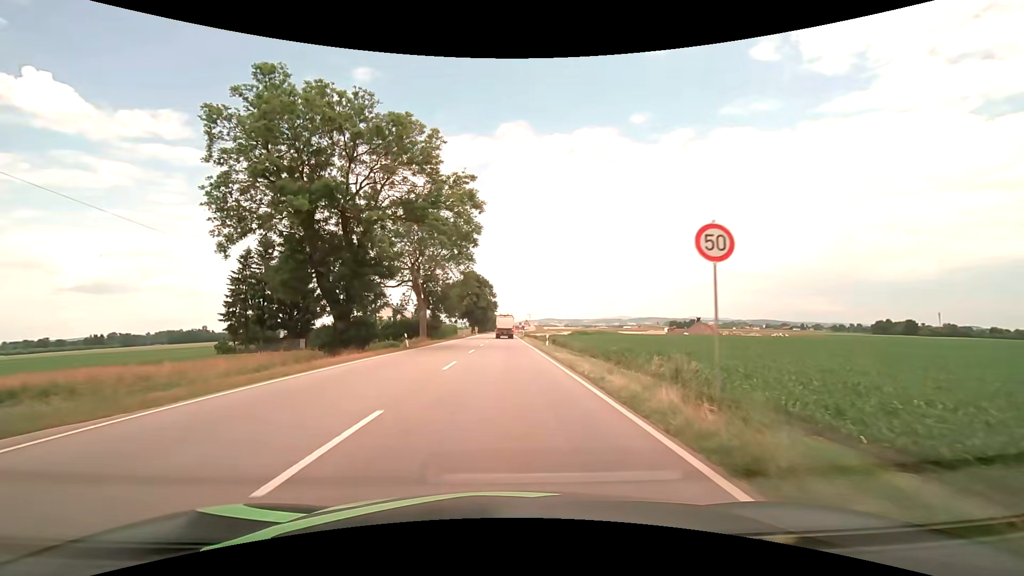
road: primary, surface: asphalt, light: Day
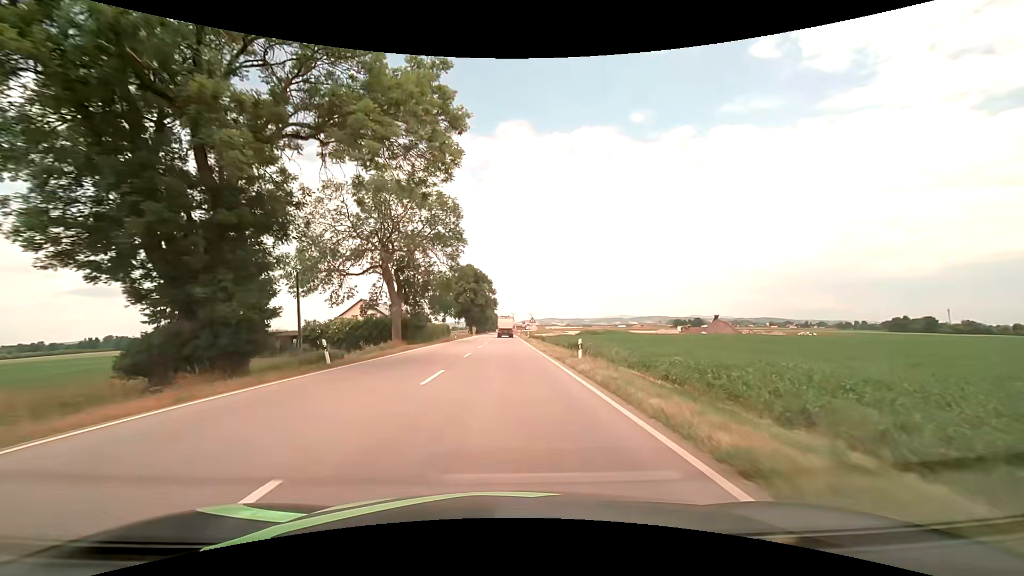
(-0.1, +15.8) m; -1°
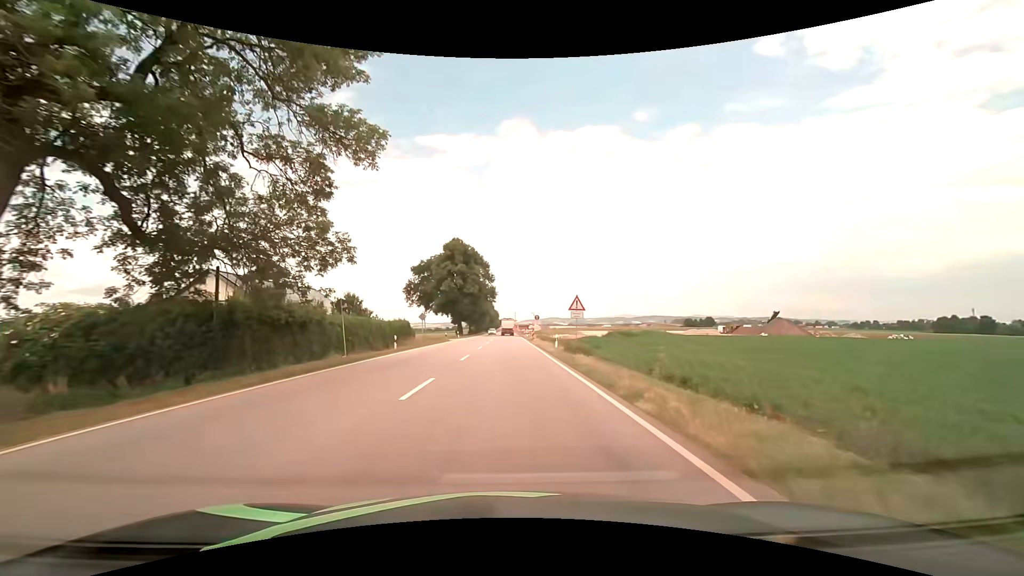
(0.0, +38.8) m; 0°
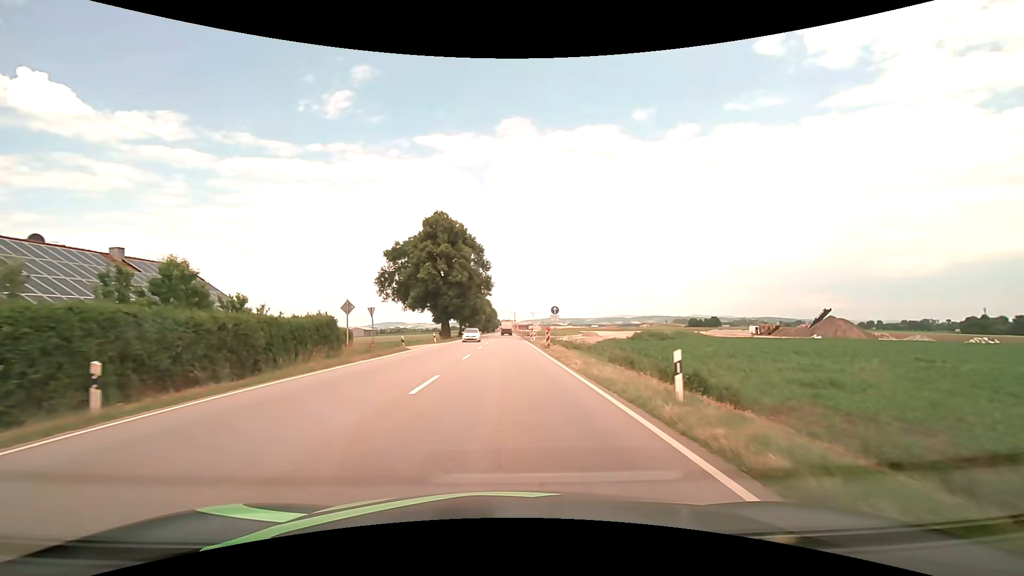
(0.0, +23.0) m; 0°
(0, +10) (0, +20) (0, +30) (0, +40) (0, +50) (0, +60) (0, +70) (0, +80) (0, +90) (+1, +100) m
